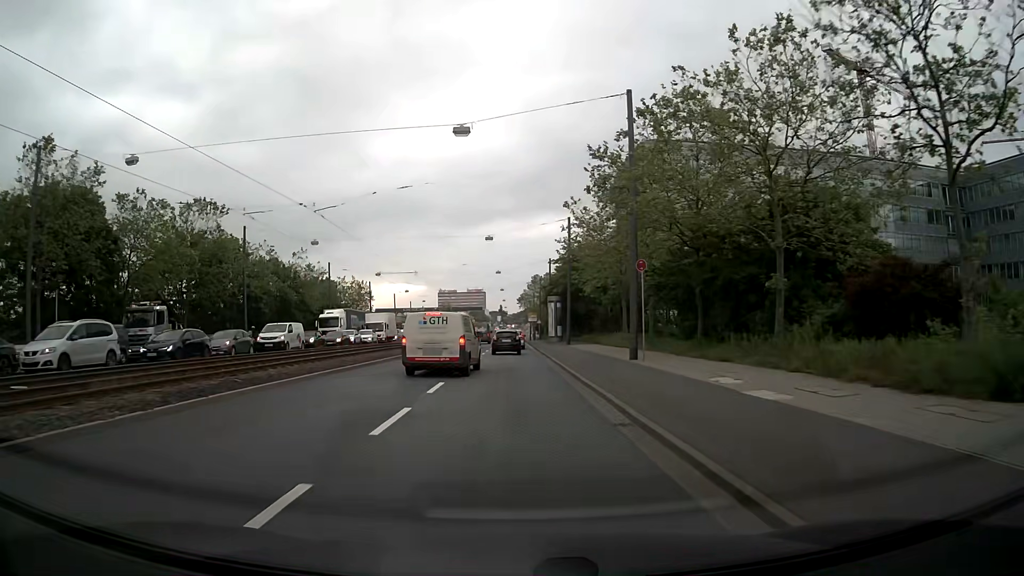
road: primary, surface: asphalt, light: Day
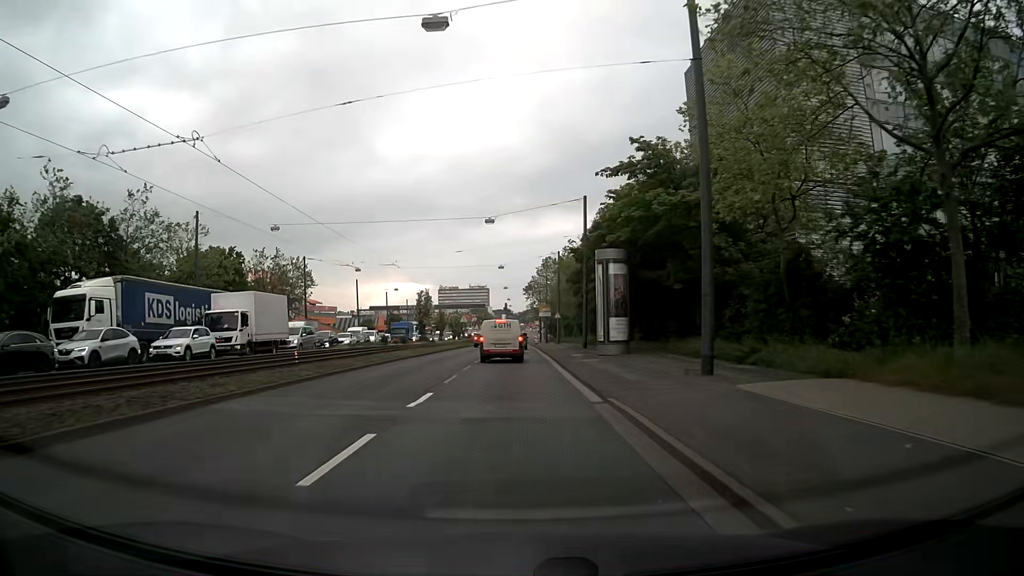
(0.0, +40.0) m; 0°
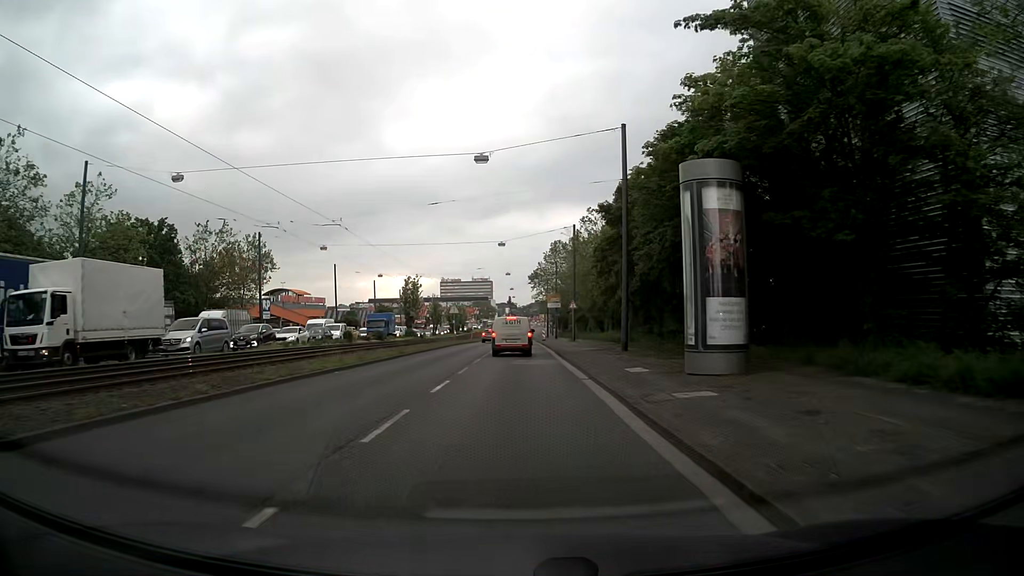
(0.0, +15.9) m; 0°
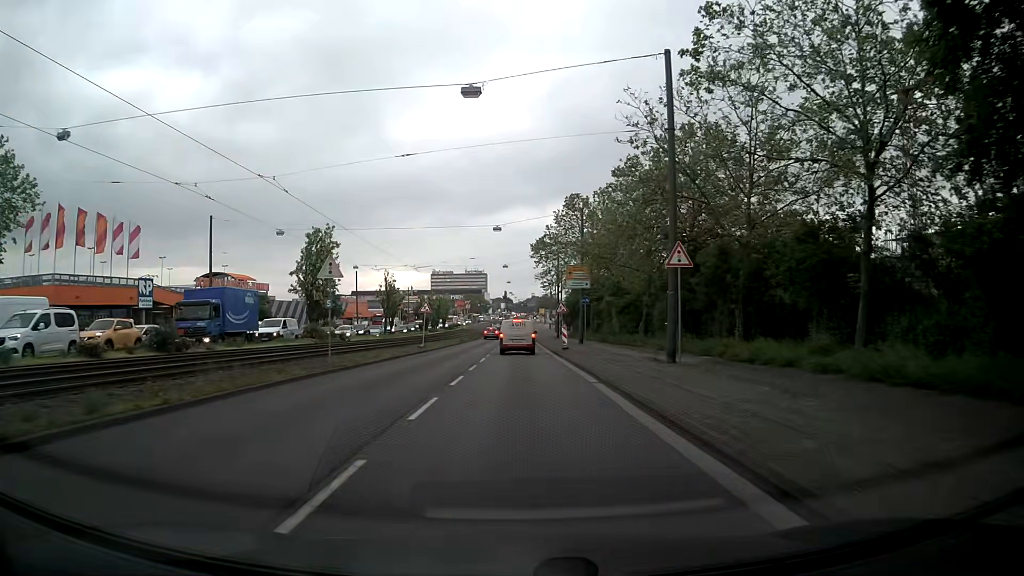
(+0.1, +39.8) m; 0°
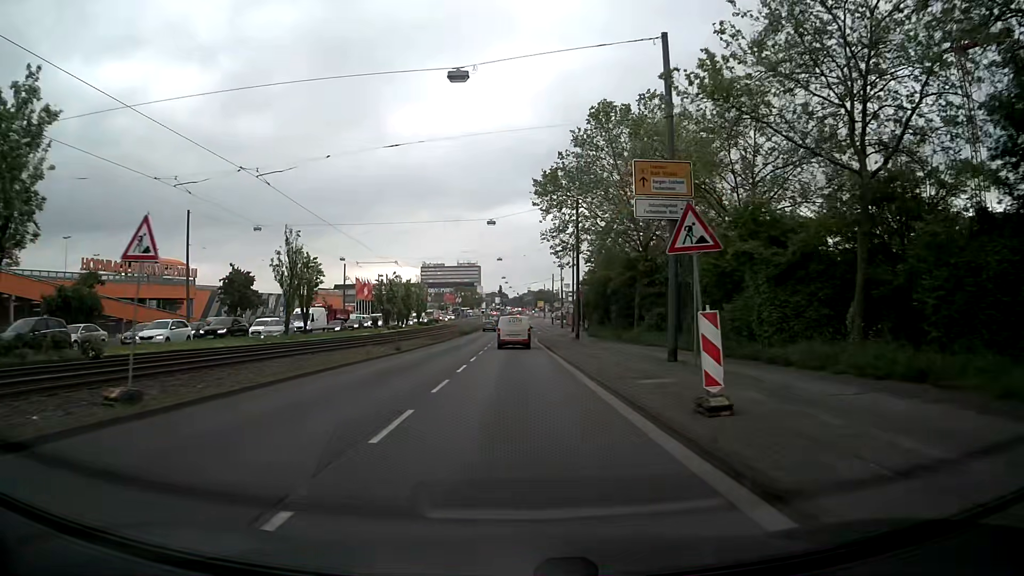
(+0.1, +31.9) m; +1°
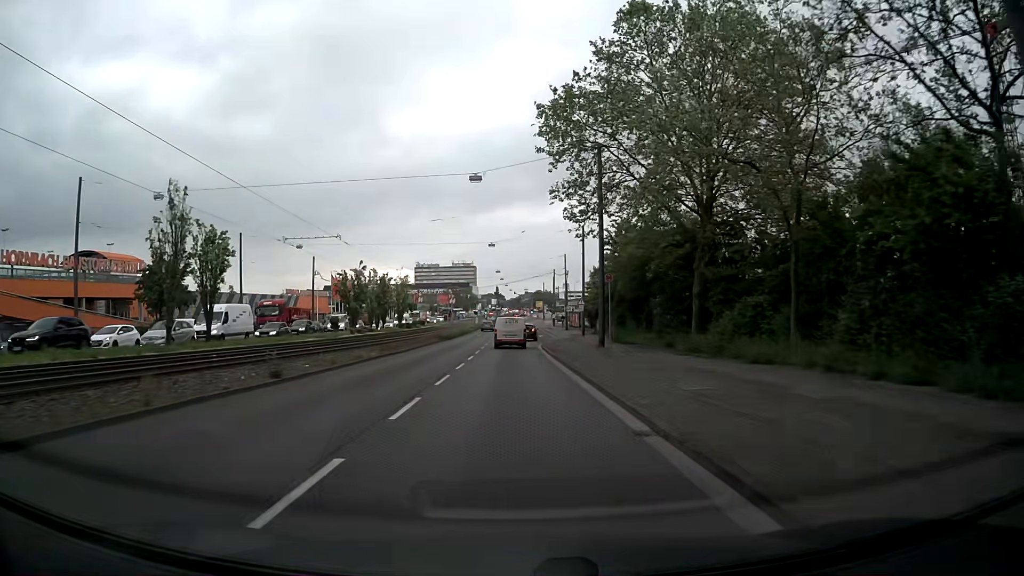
(0.0, +15.9) m; 0°
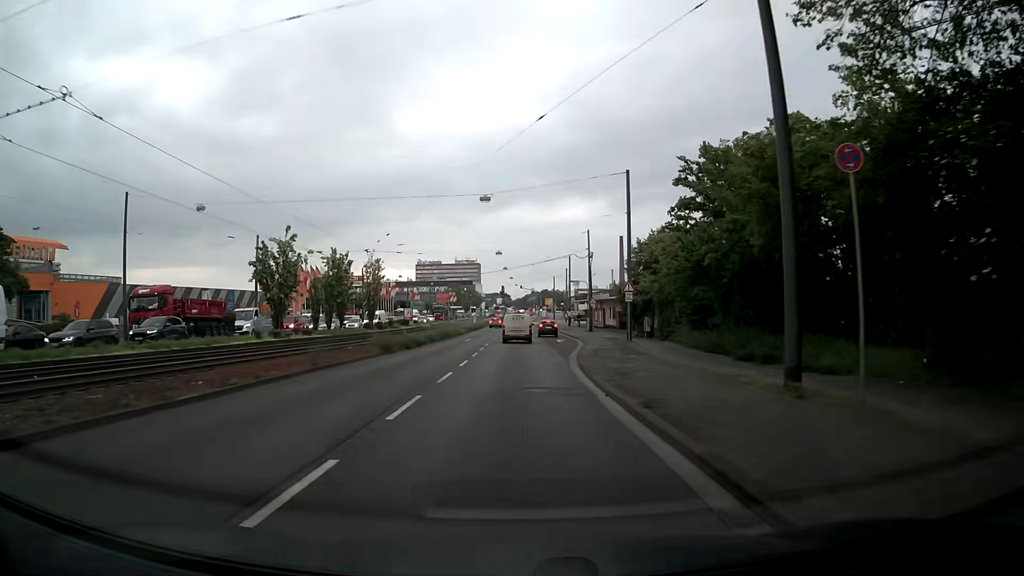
(-0.2, +23.9) m; -1°
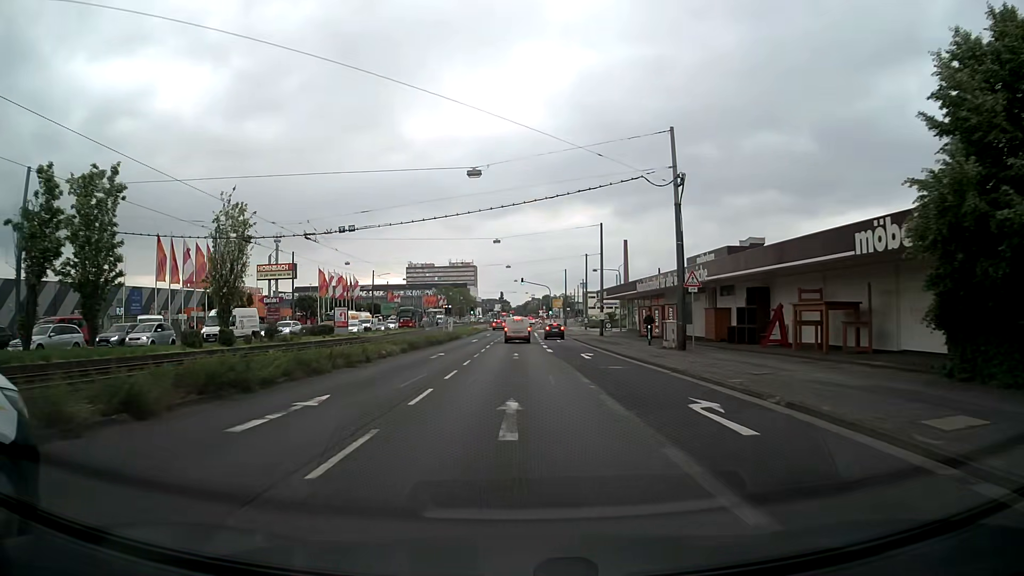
(+0.2, +39.6) m; 0°
(0, +10) (0, +20) (0, +30) (0, +40) (0, +50) (0, +60) (0, +70) (0, +80) (0, +90) (+1, +100) m
